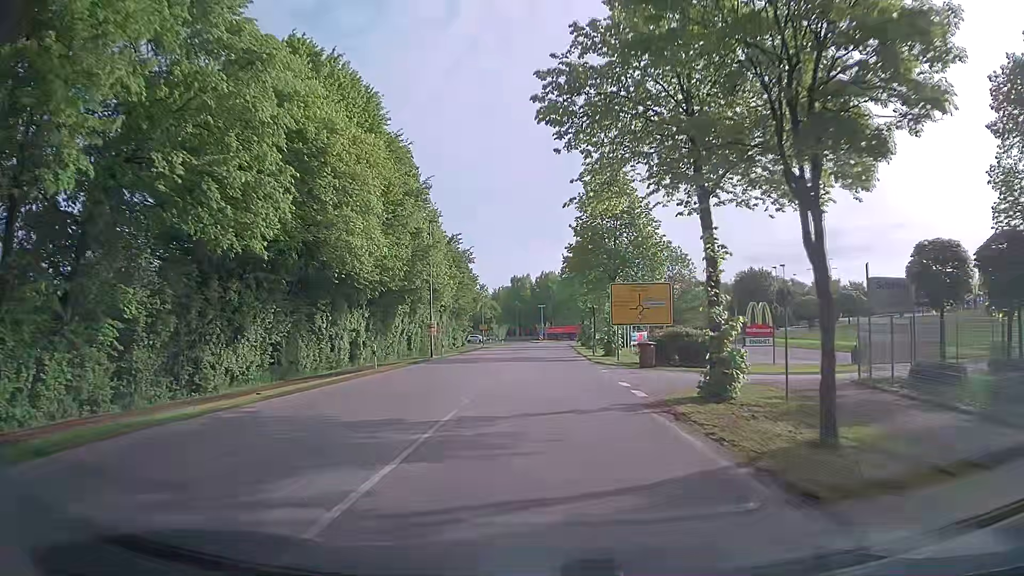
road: tertiary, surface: asphalt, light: Day
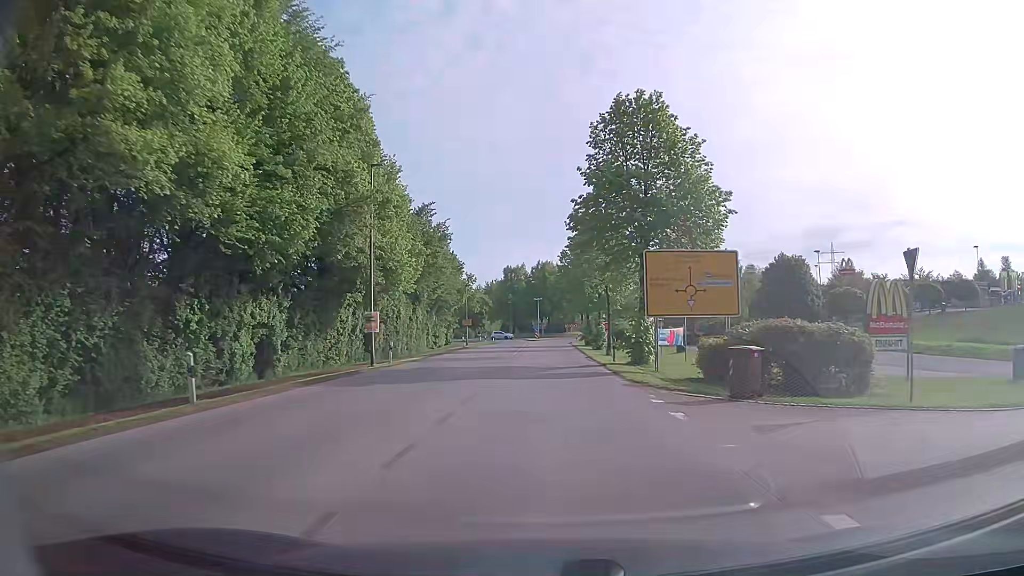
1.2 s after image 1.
(-0.1, +14.3) m; +1°
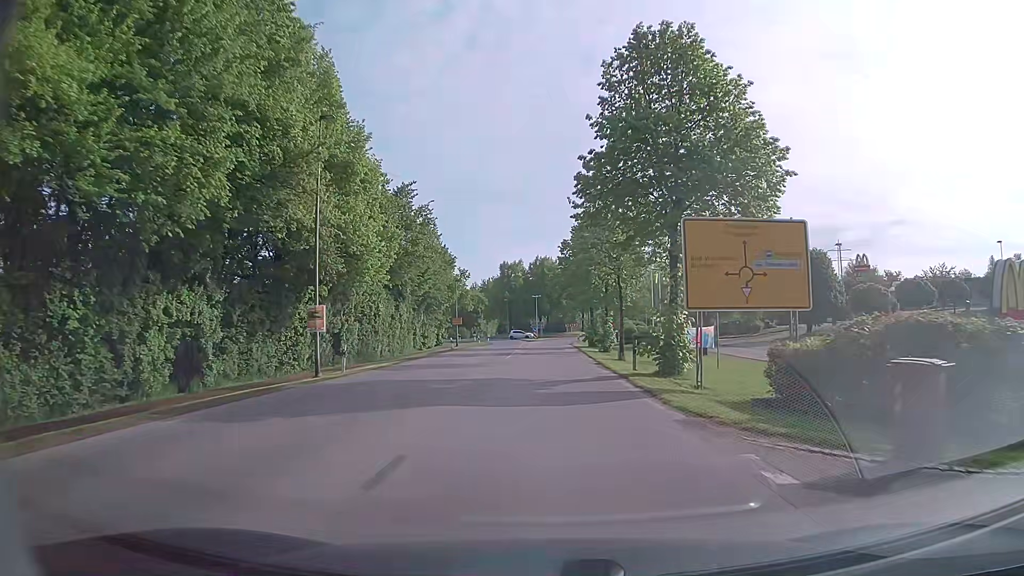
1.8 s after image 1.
(-0.1, +7.0) m; 0°
